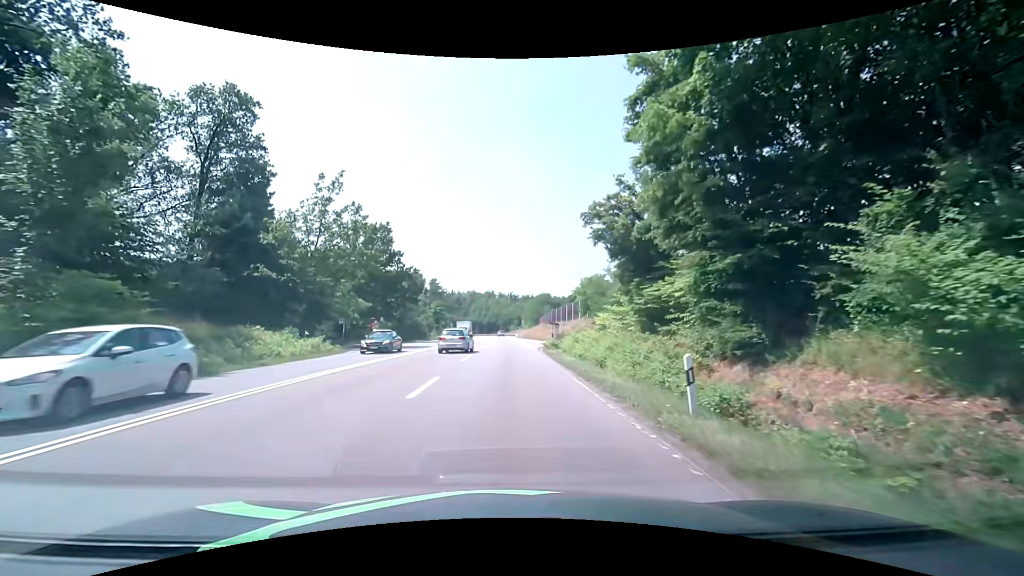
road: secondary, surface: asphalt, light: Day
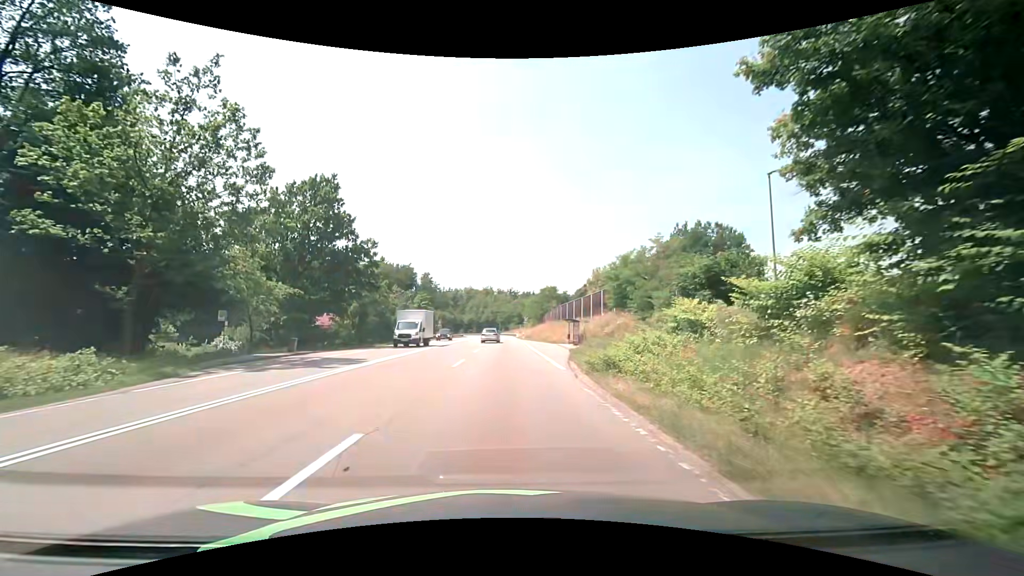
(+0.1, +18.9) m; +1°
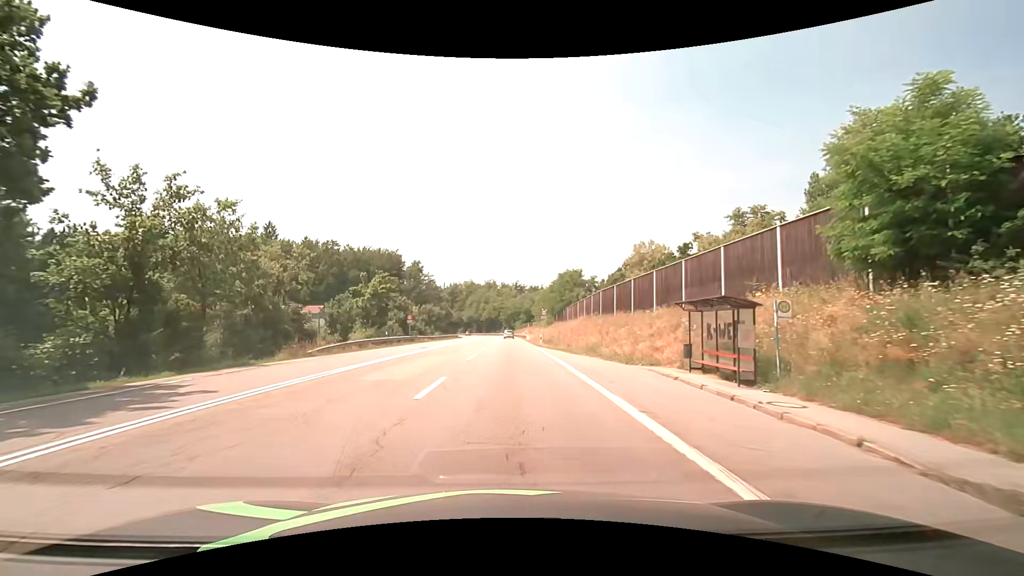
(-0.4, +32.3) m; -1°
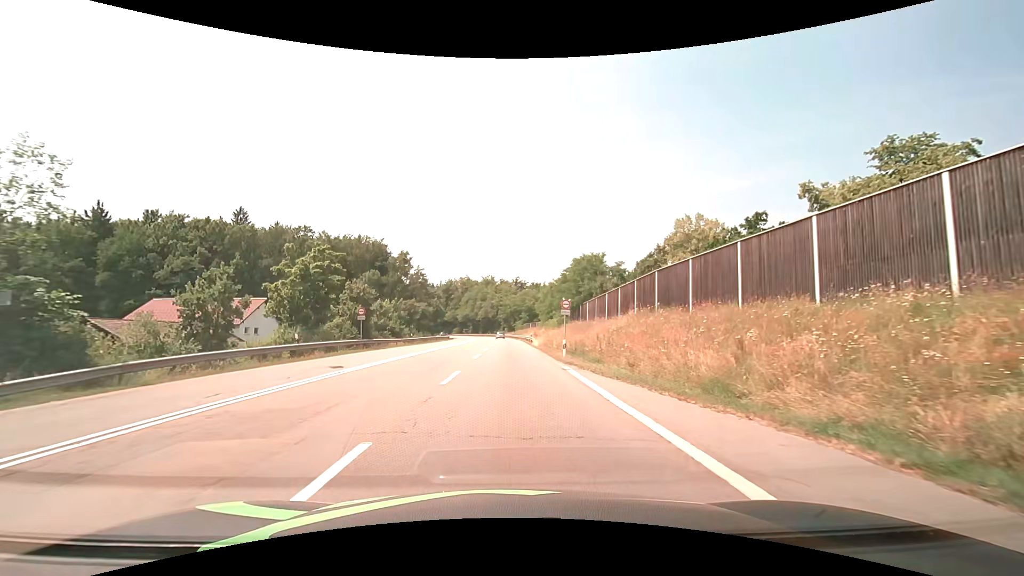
(0.0, +19.6) m; 0°
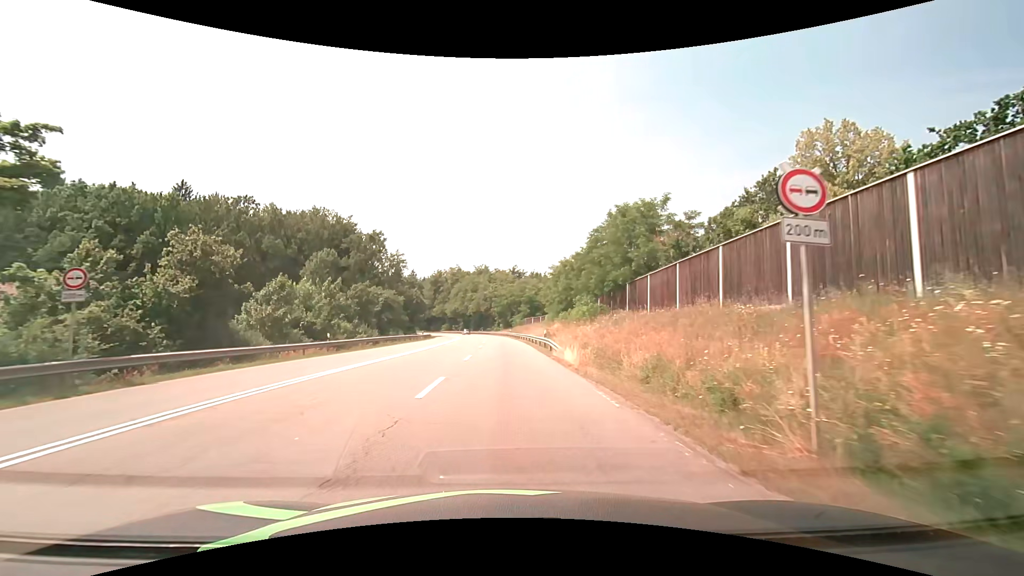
(+0.1, +26.3) m; +1°
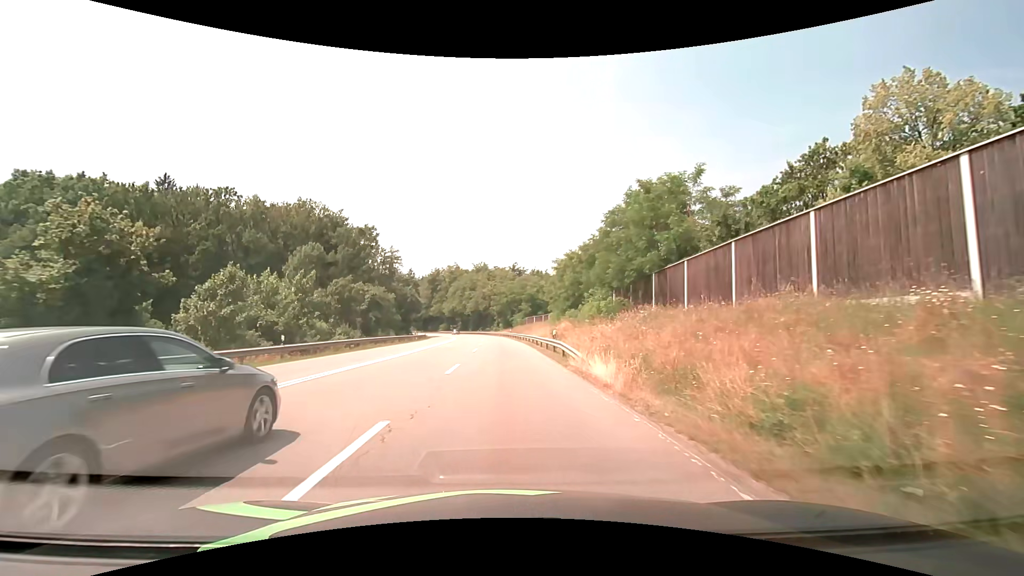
(0.0, +6.6) m; 0°
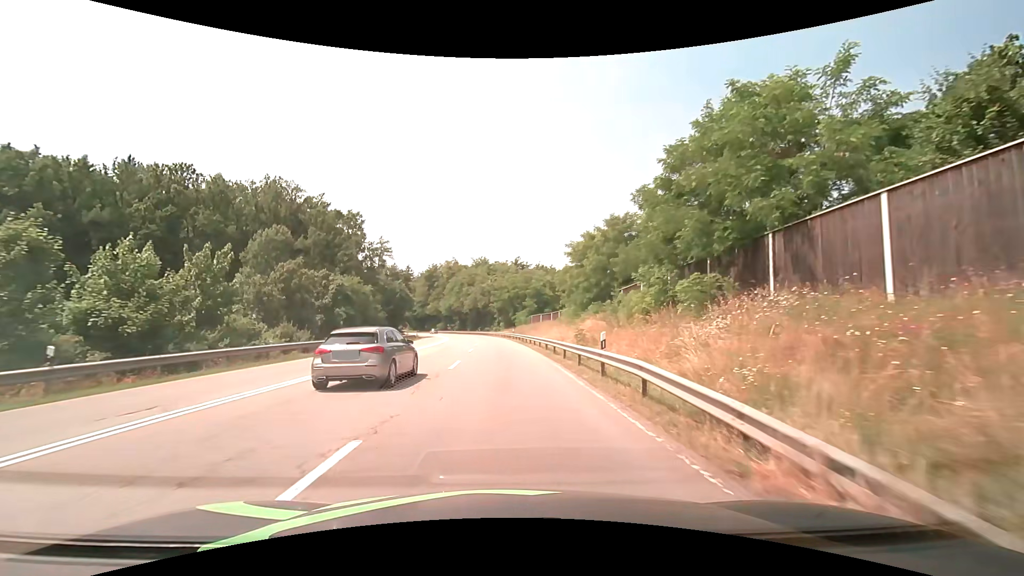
(0.0, +13.2) m; 0°
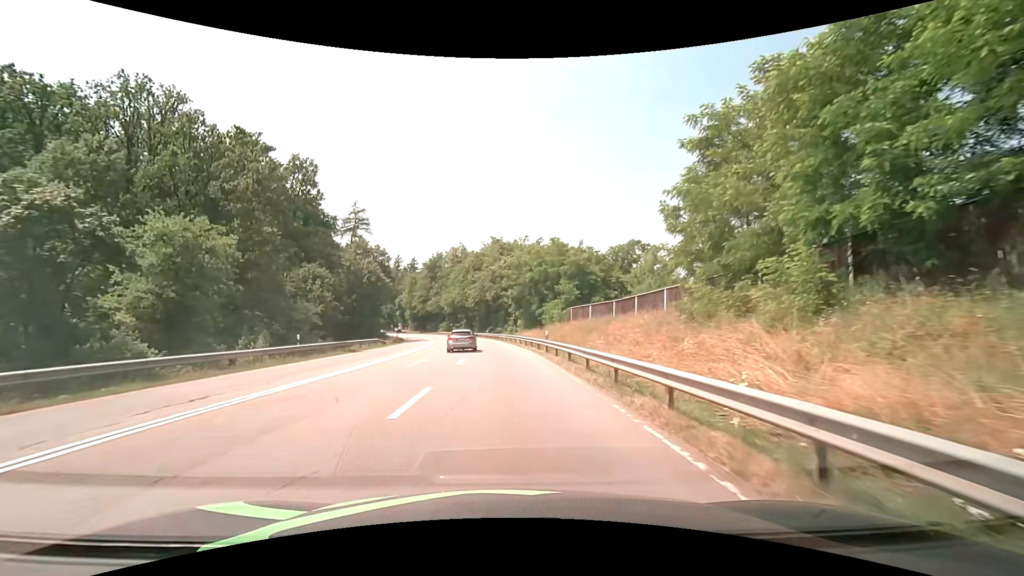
(-0.3, +33.3) m; -2°
(0, +10) (0, +20) (-1, +30) (-1, +40) (-2, +50) (-3, +60) (-4, +70) (-6, +80) (-8, +89) (-10, +99) m
